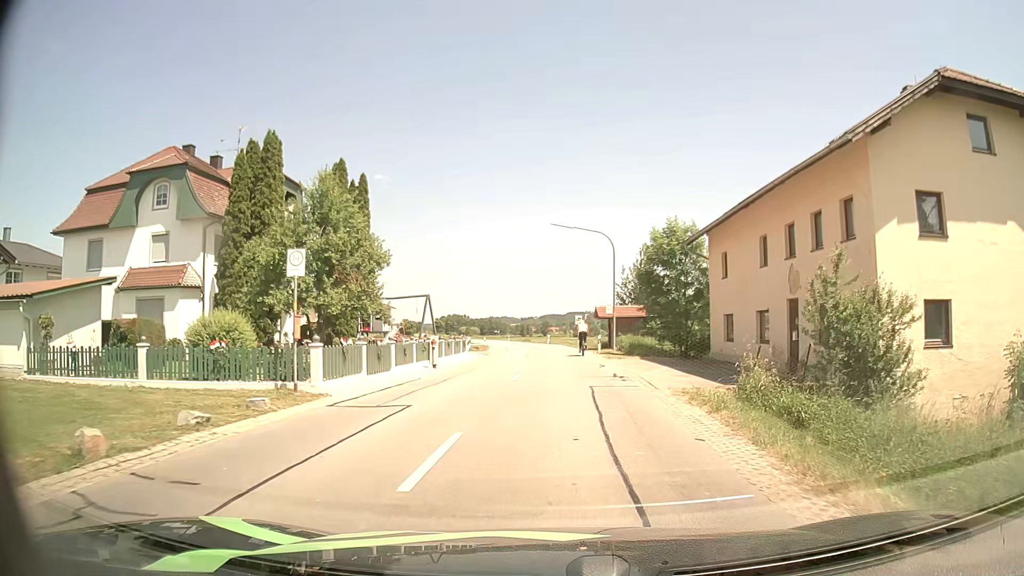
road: secondary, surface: asphalt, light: Day
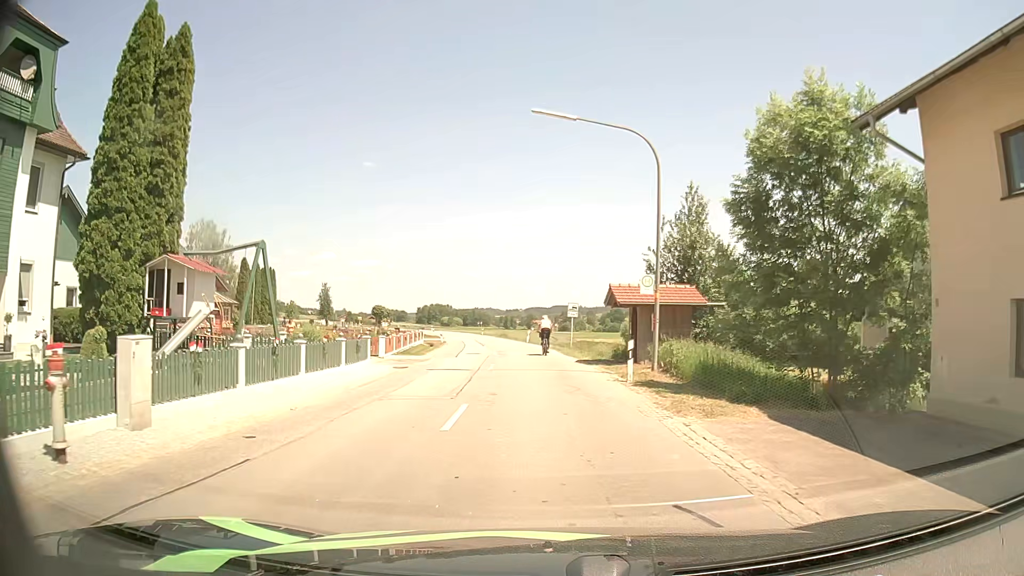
(+0.3, +20.4) m; +1°
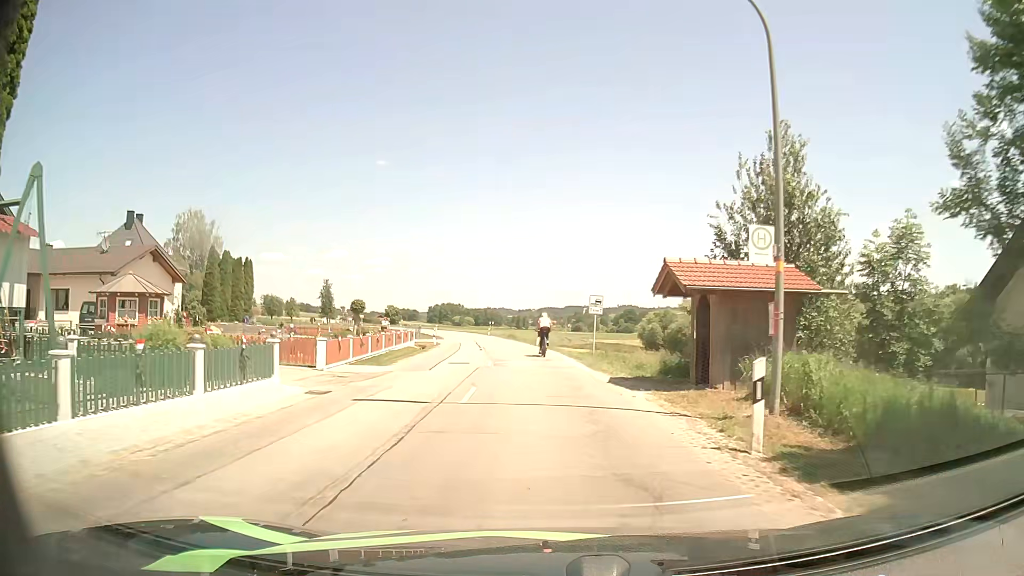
(0.0, +9.6) m; -1°
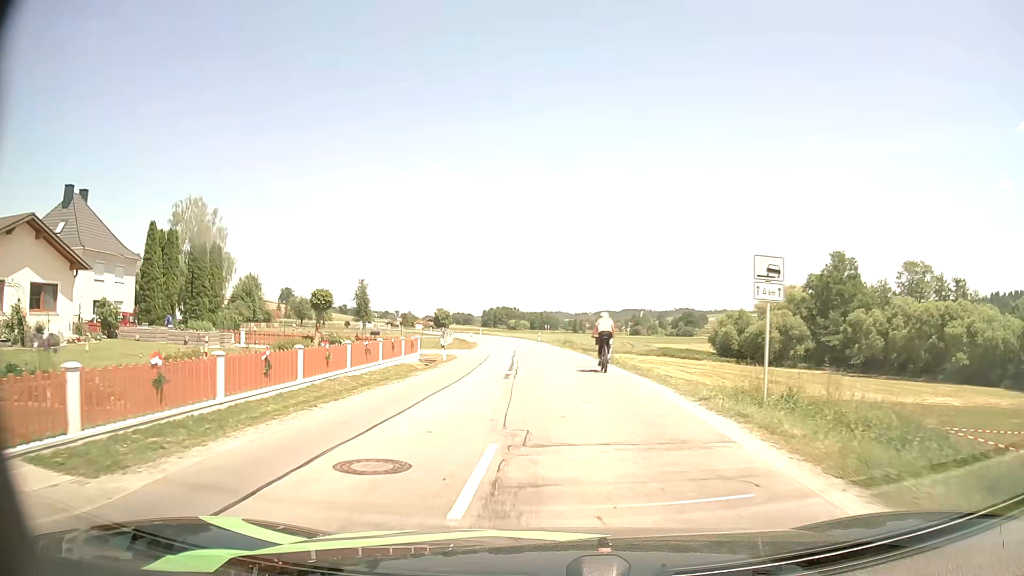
(-0.8, +17.8) m; -5°
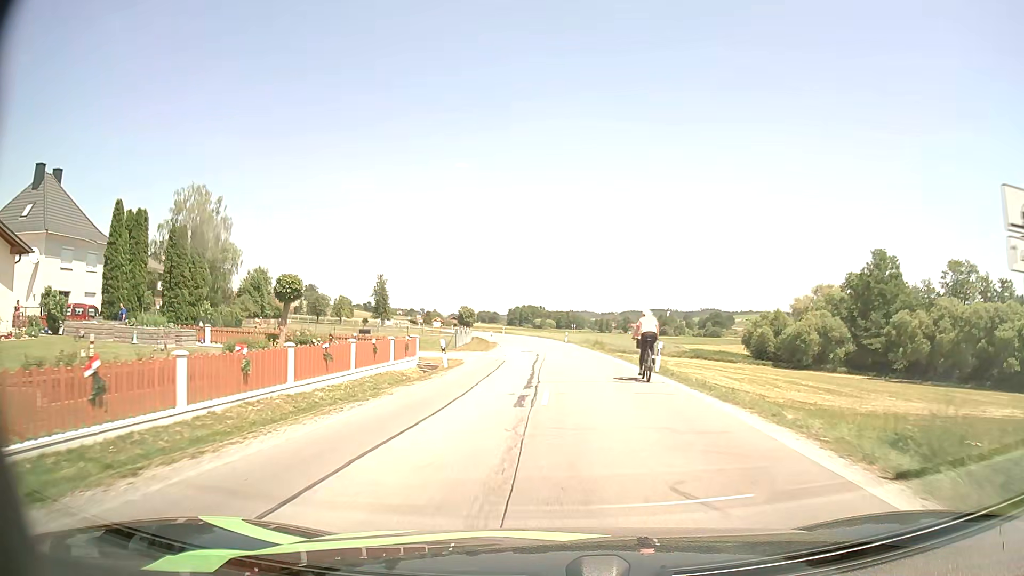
(-0.1, +6.8) m; -2°
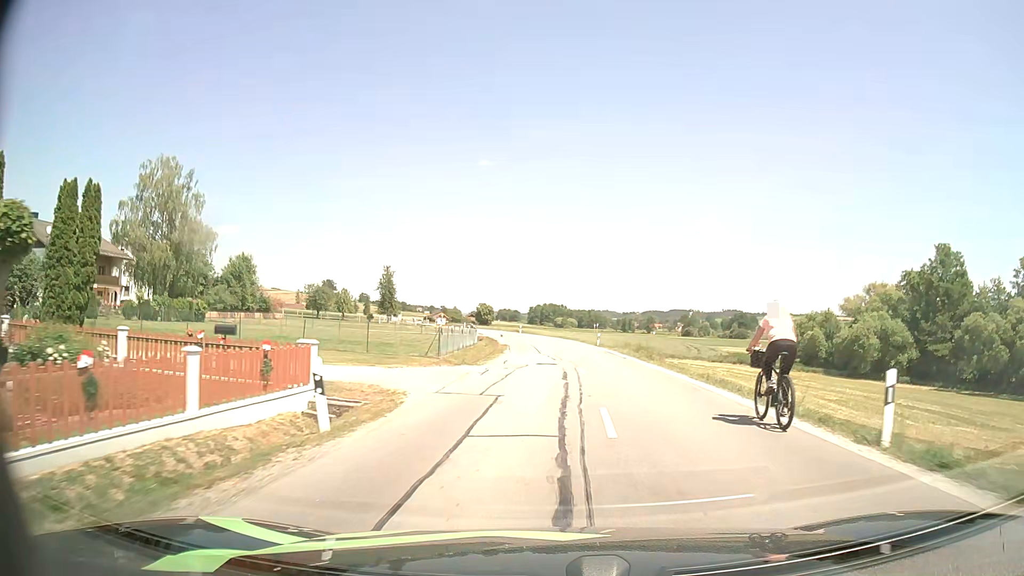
(-0.4, +14.7) m; -2°
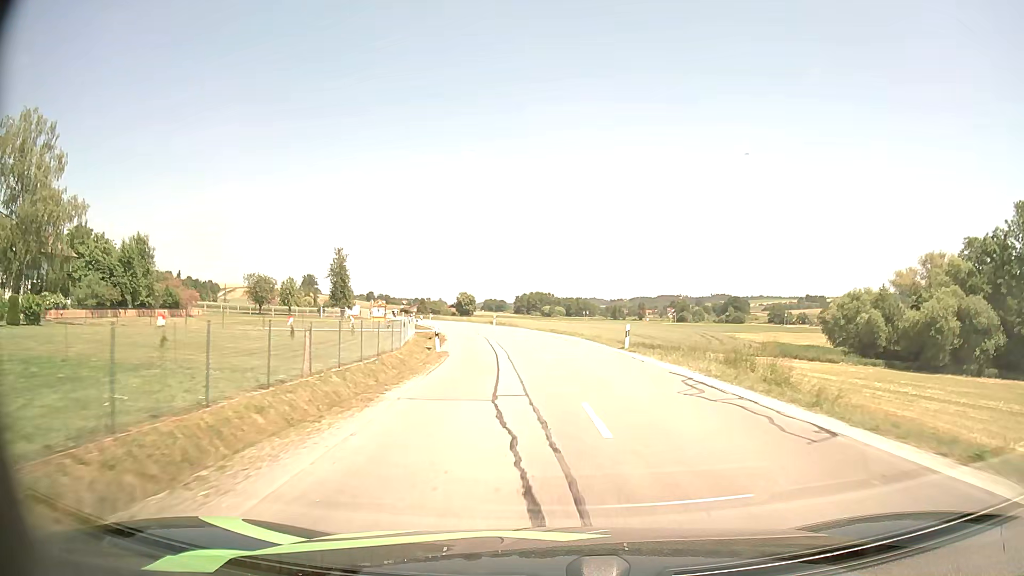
(+0.1, +24.6) m; +1°
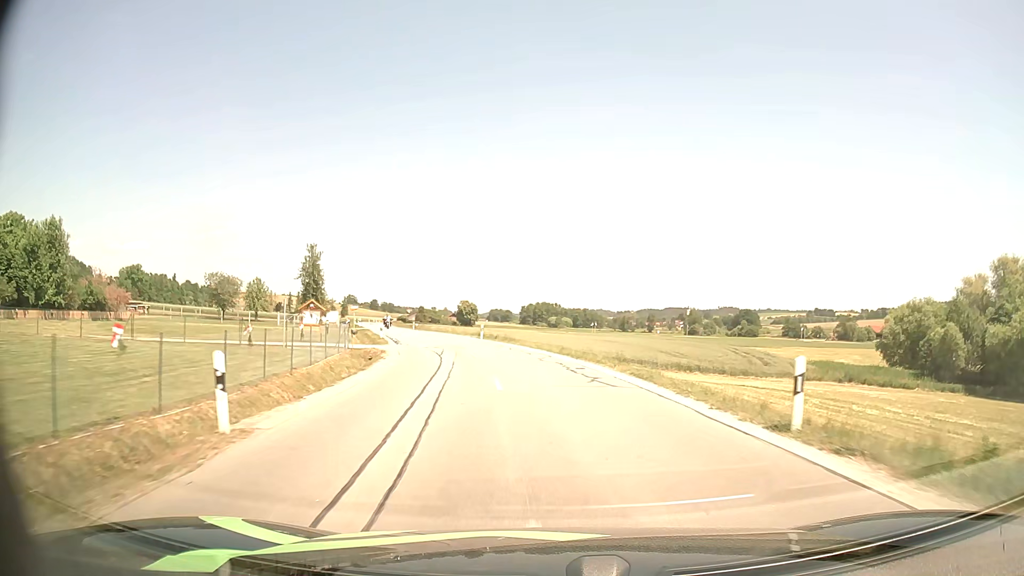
(0.0, +17.4) m; 0°
(0, +10) (-1, +20) (-2, +30) (-4, +40) (-7, +49) (-10, +59) (-14, +68) (-17, +78) (-20, +87) (-23, +97) m
